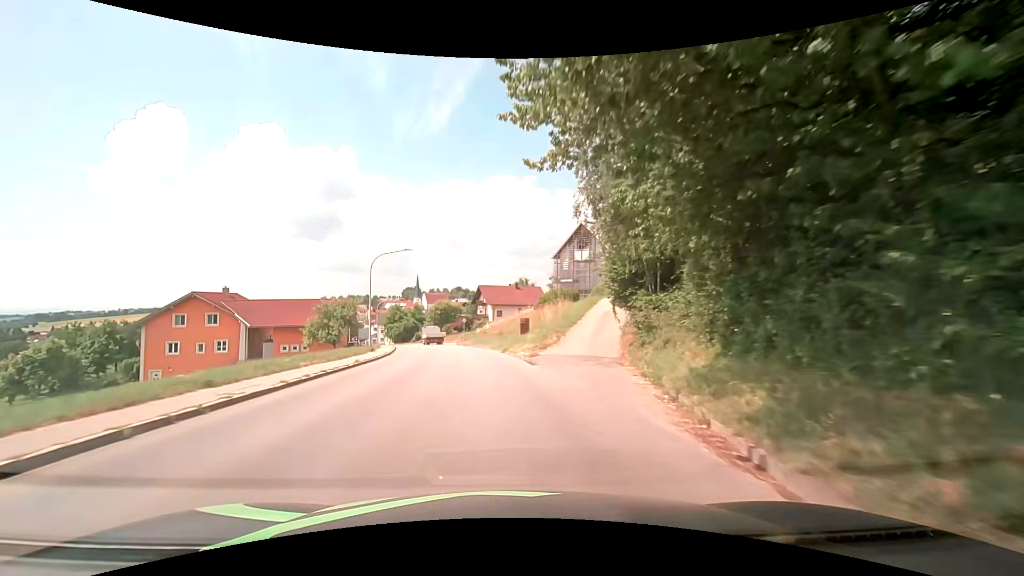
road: tertiary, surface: asphalt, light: Day
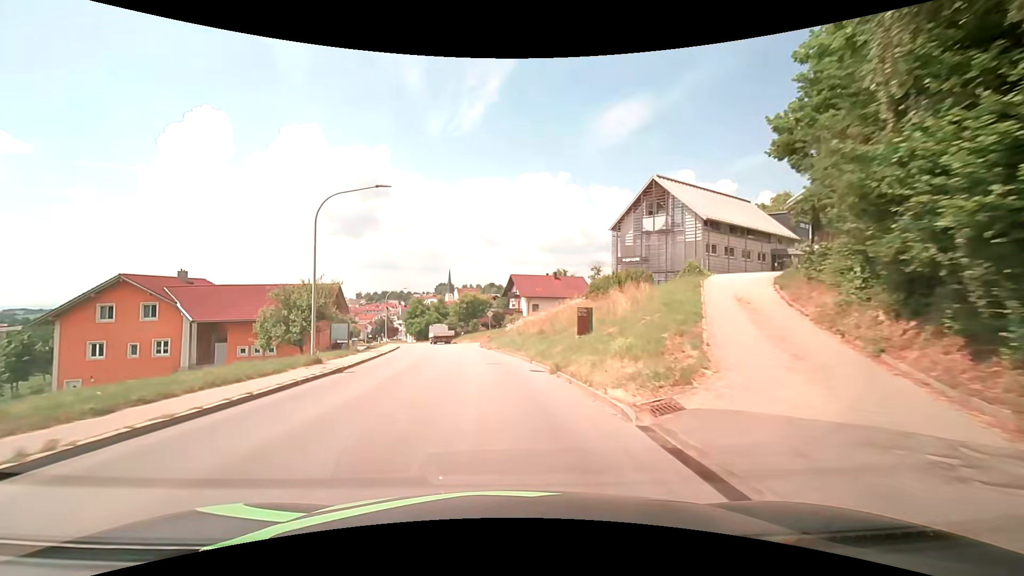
(-0.7, +15.8) m; -4°
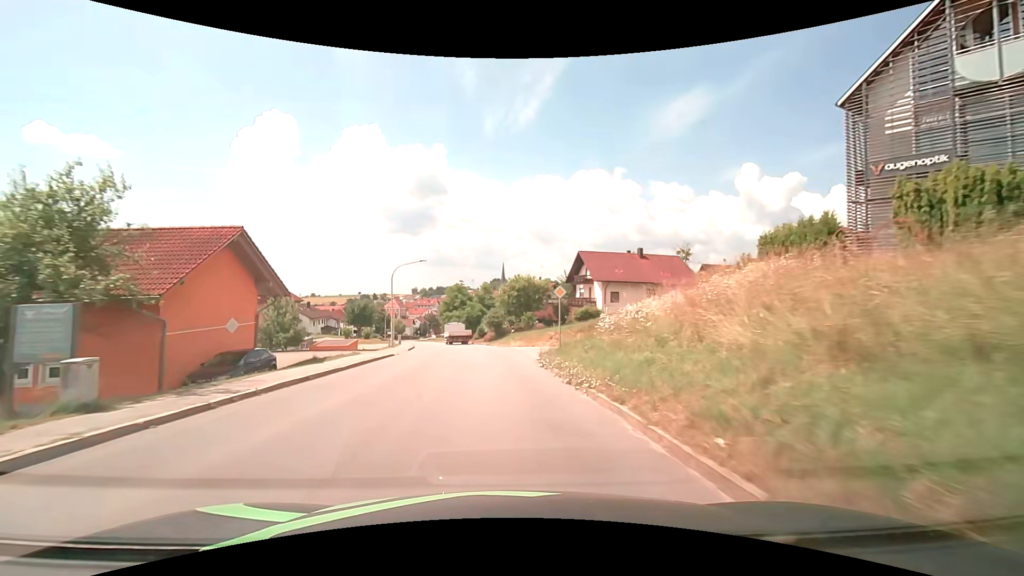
(-1.3, +23.8) m; -6°
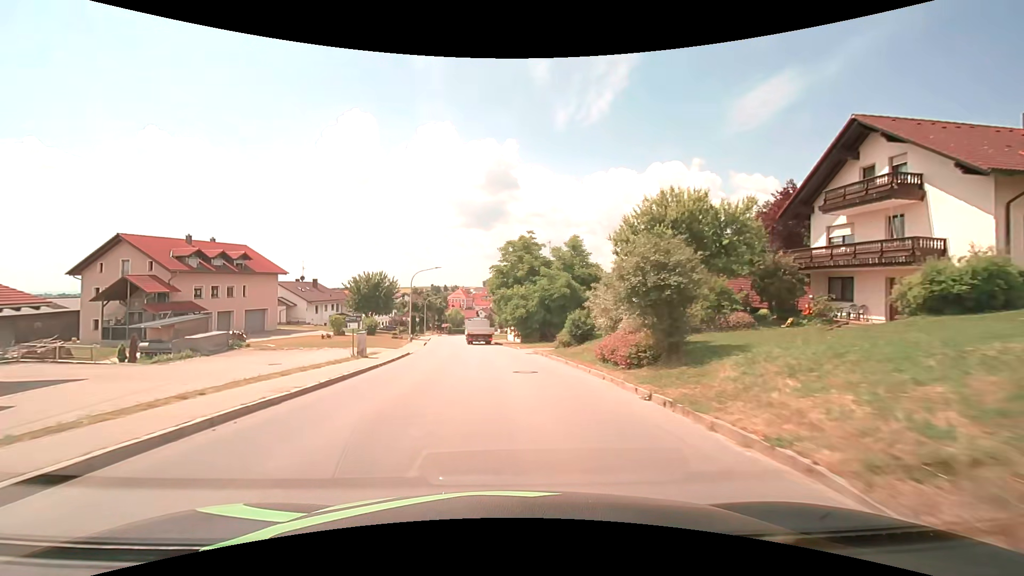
(-3.2, +39.3) m; -8°
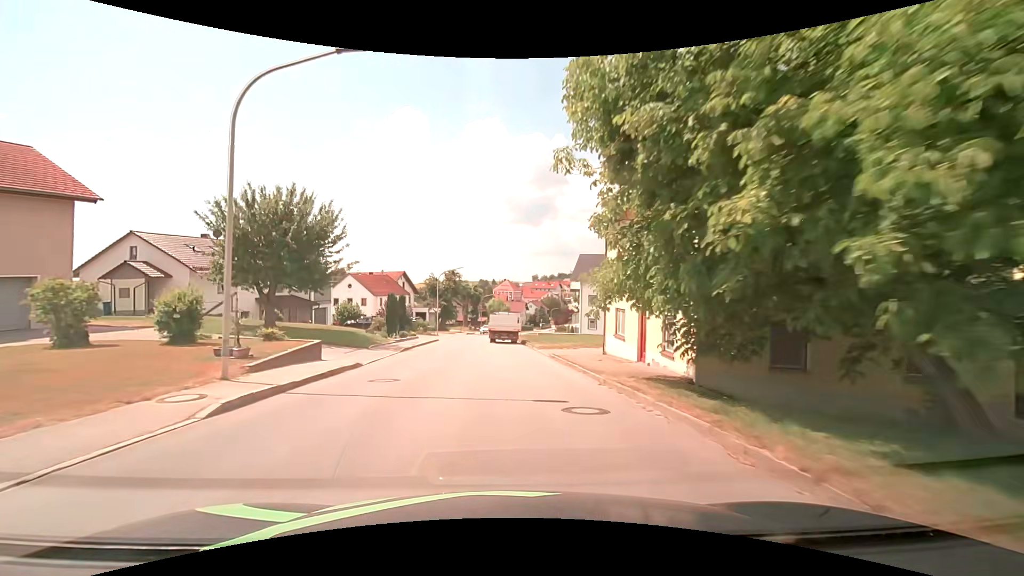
(-2.1, +37.6) m; -6°
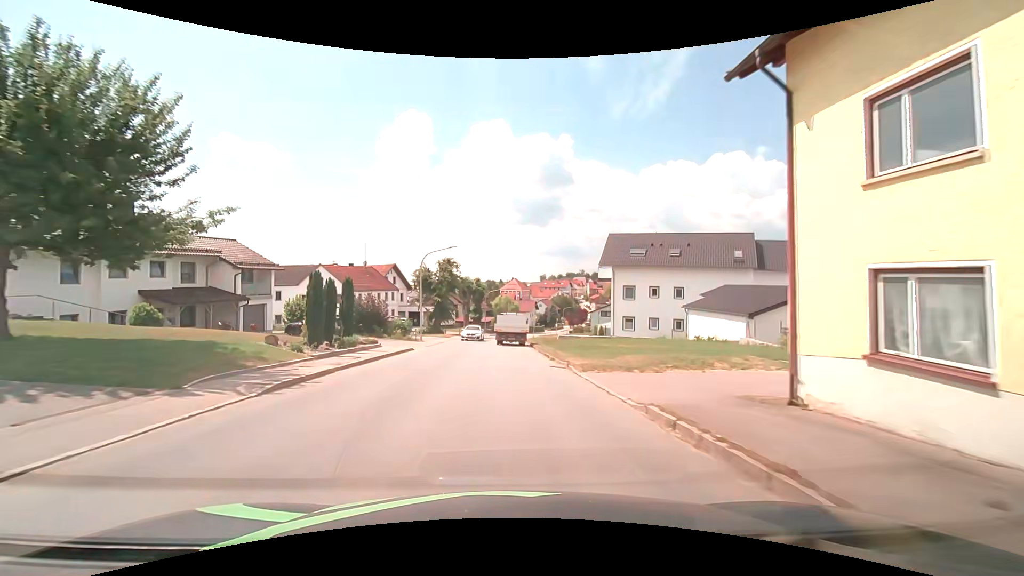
(-0.1, +14.6) m; -1°
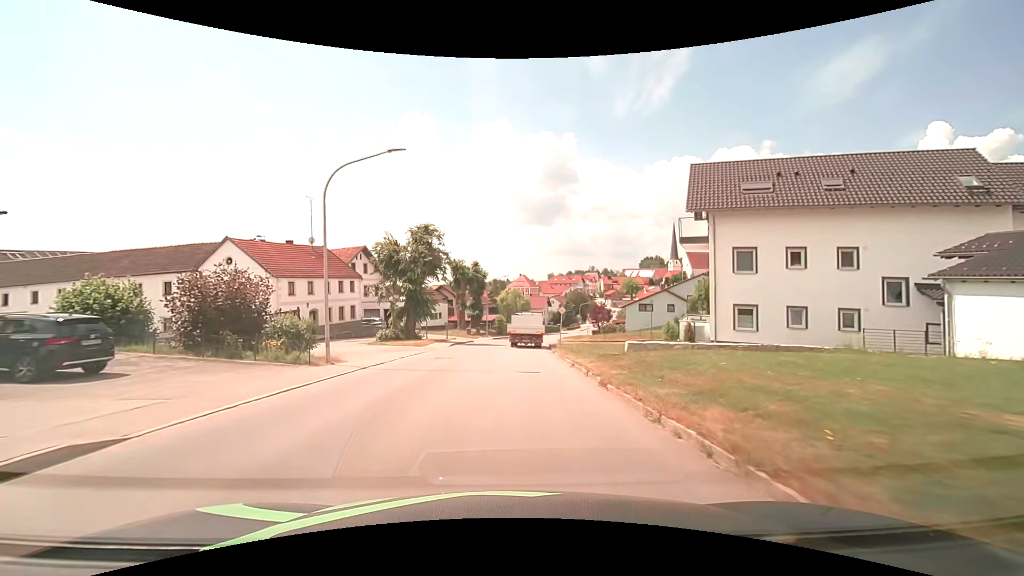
(-0.1, +21.5) m; -1°
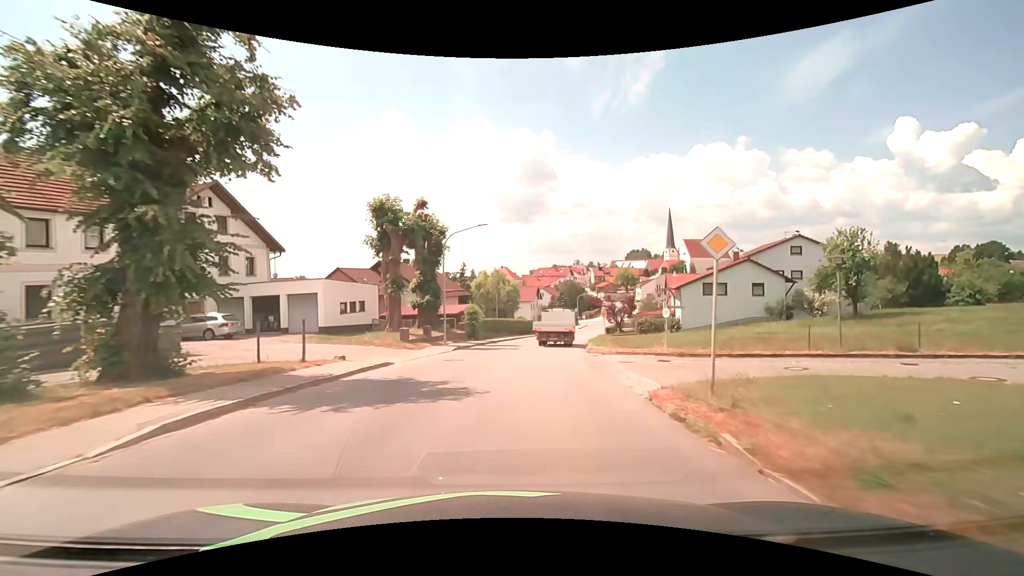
(+0.1, +28.6) m; +2°
(0, +10) (+1, +20) (+2, +30) (+4, +40) (+6, +50) (+8, +59) (+10, +69) (+13, +79) (+16, +88) (+18, +98) m
